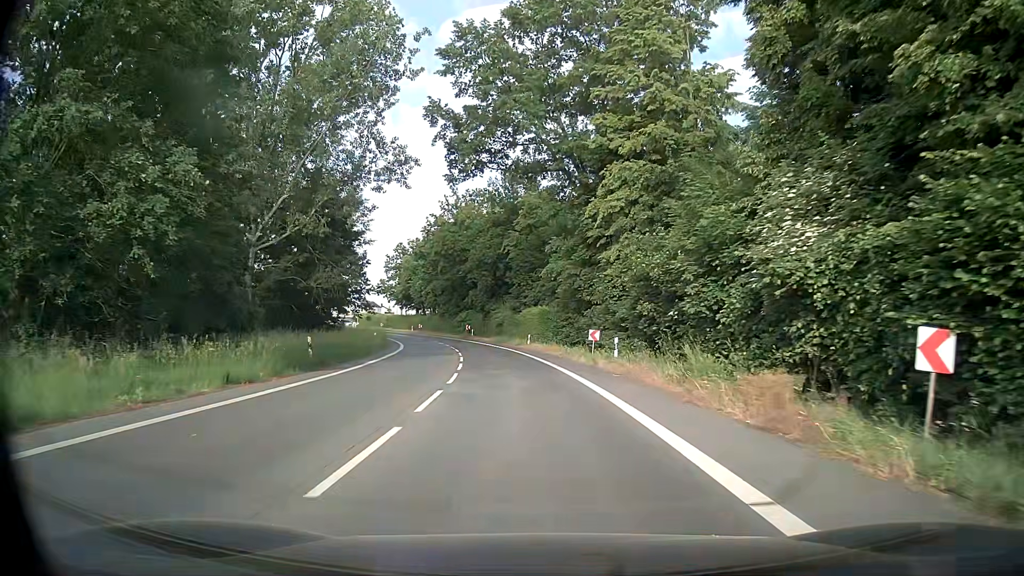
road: secondary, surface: asphalt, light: Day
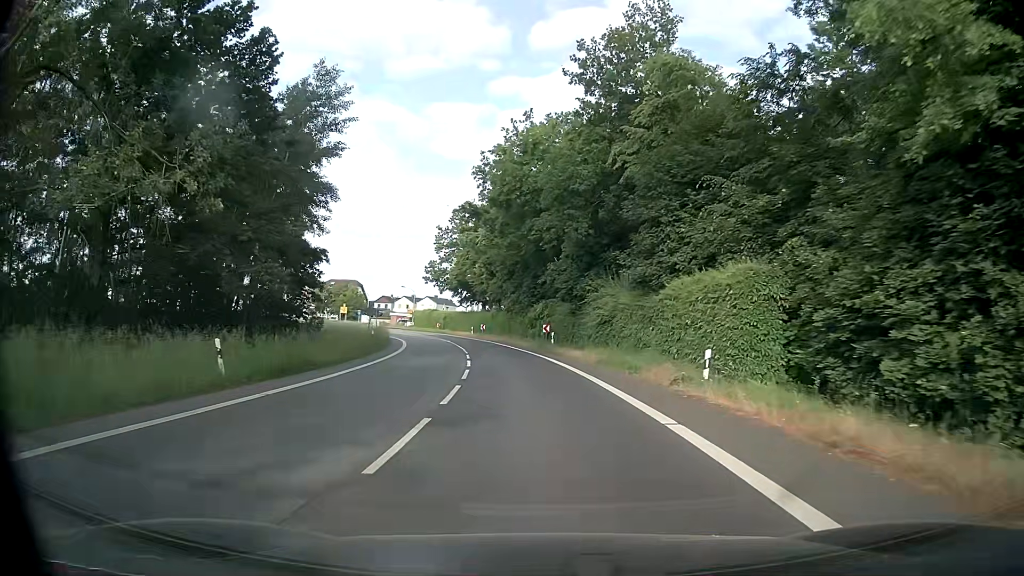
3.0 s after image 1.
(-2.7, +35.4) m; -8°
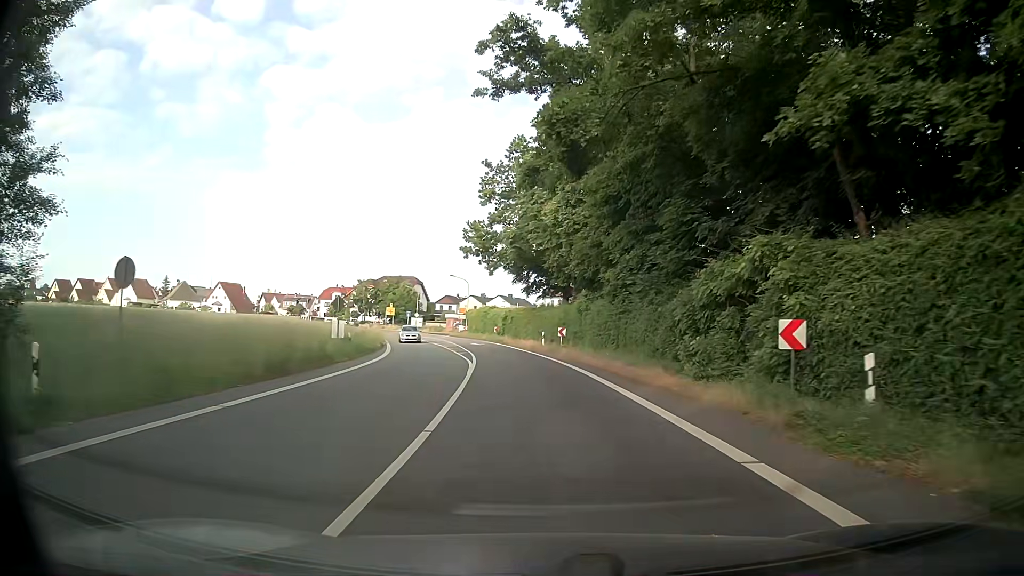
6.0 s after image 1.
(-2.5, +35.1) m; -7°
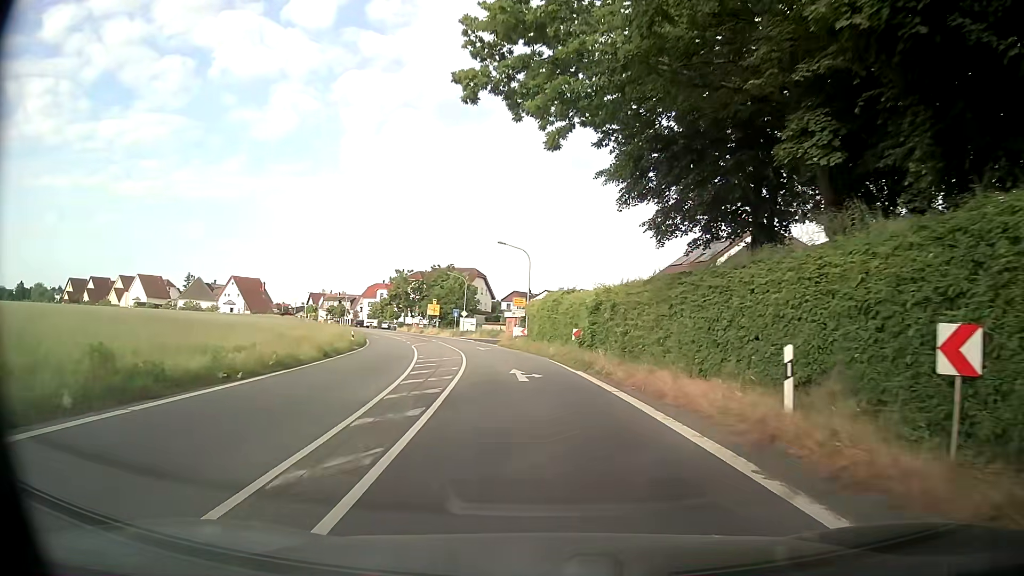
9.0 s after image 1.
(-2.1, +35.0) m; -6°
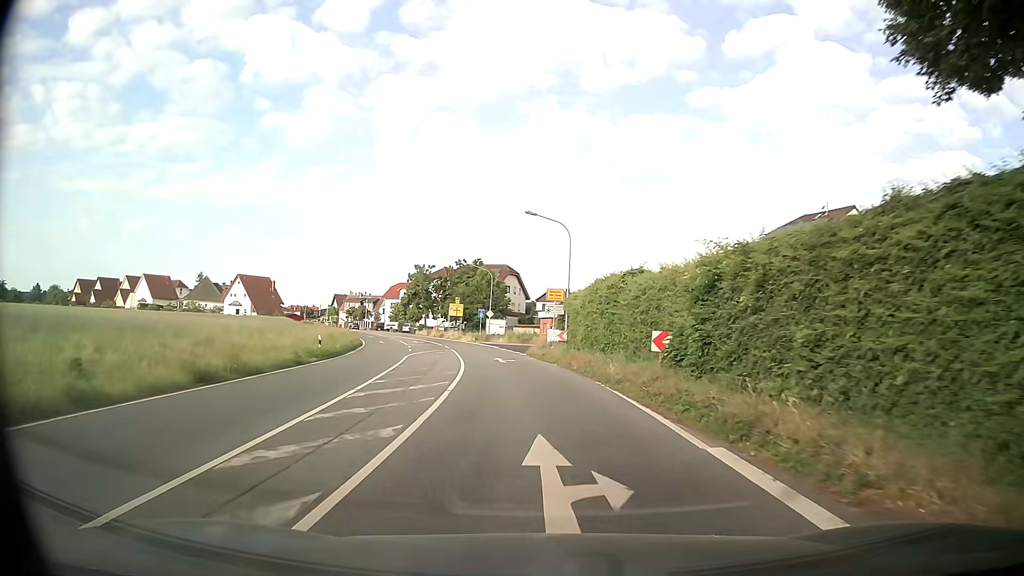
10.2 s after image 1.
(-0.5, +13.9) m; -3°
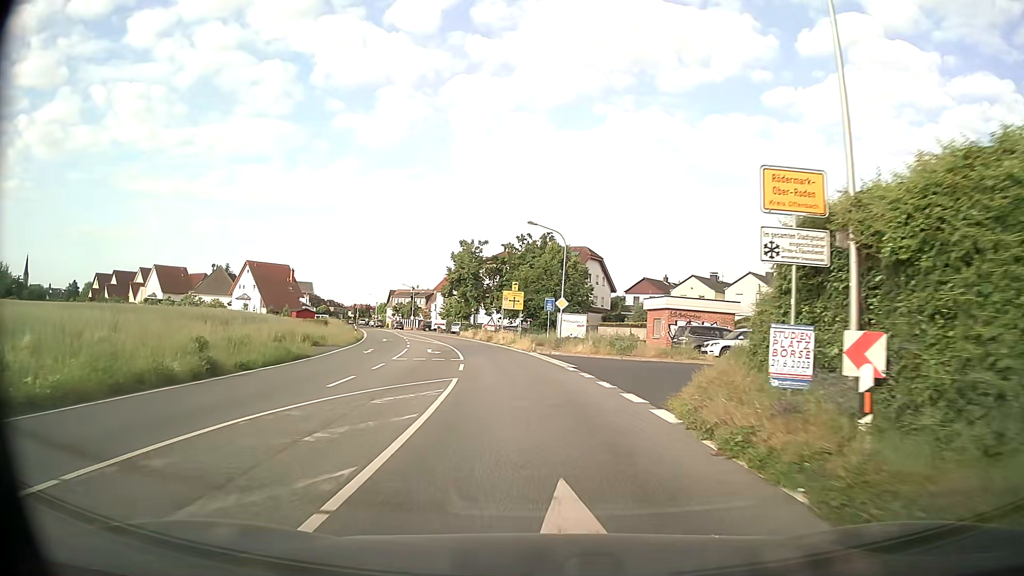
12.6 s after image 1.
(-1.7, +27.4) m; -7°
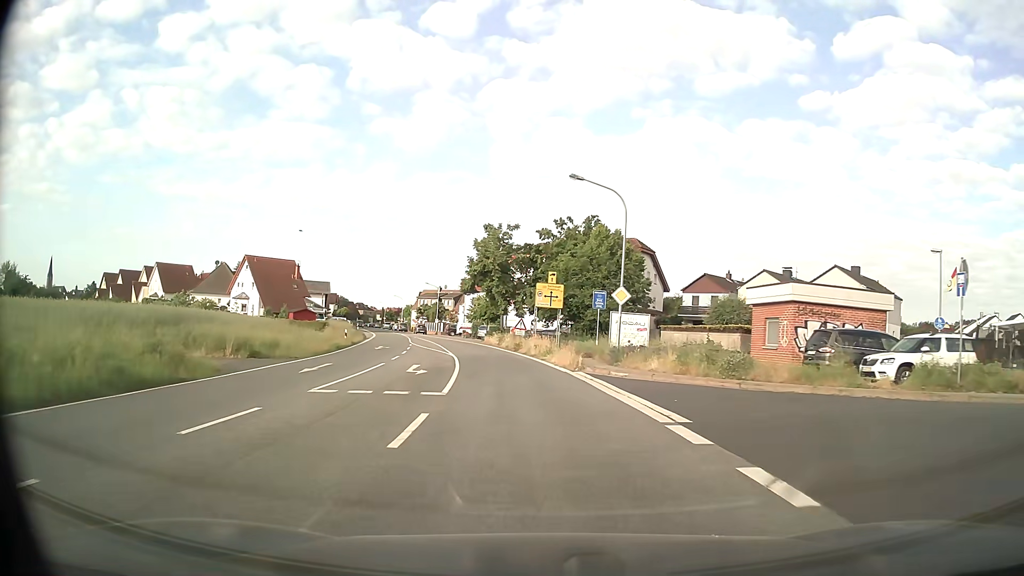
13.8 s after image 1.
(-0.4, +13.7) m; -4°
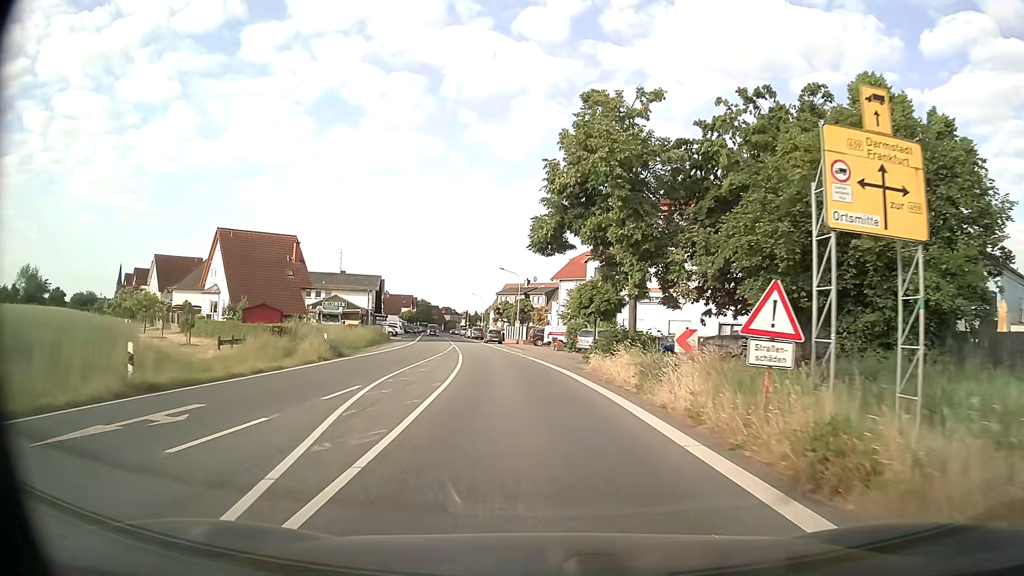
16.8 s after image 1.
(-2.6, +33.7) m; -9°
(0, +10) (-1, +20) (-2, +30) (-3, +40) (-4, +50) (-6, +60) (-8, +69) (-9, +79) (-11, +89) (-12, +99) m
